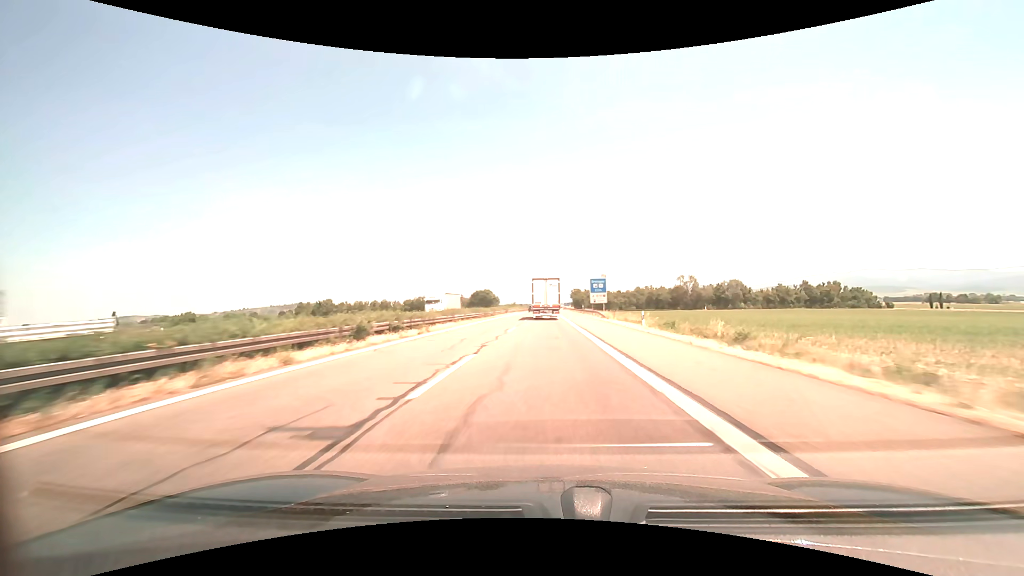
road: motorway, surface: asphalt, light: Day
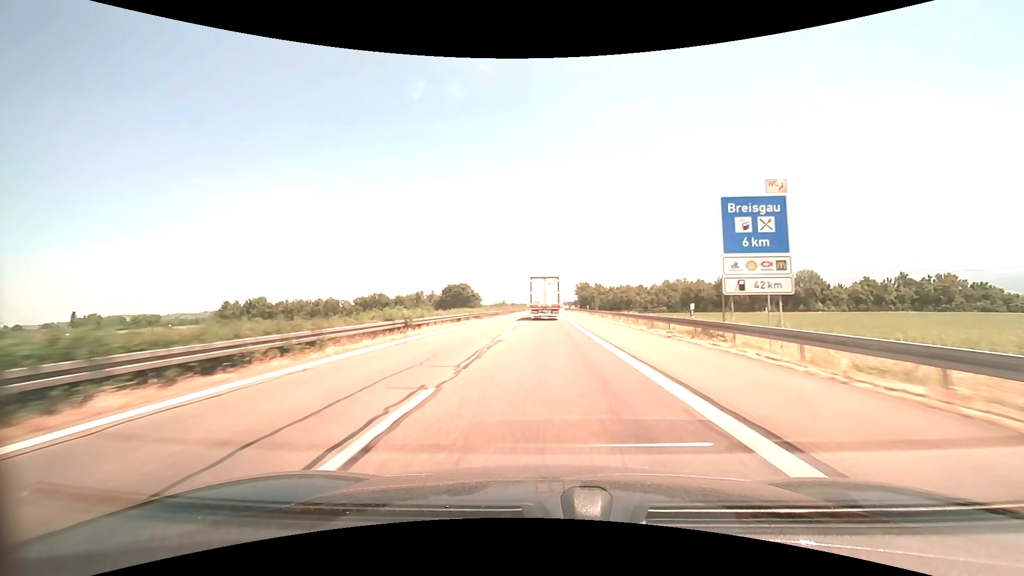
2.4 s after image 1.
(+0.1, +59.3) m; 0°
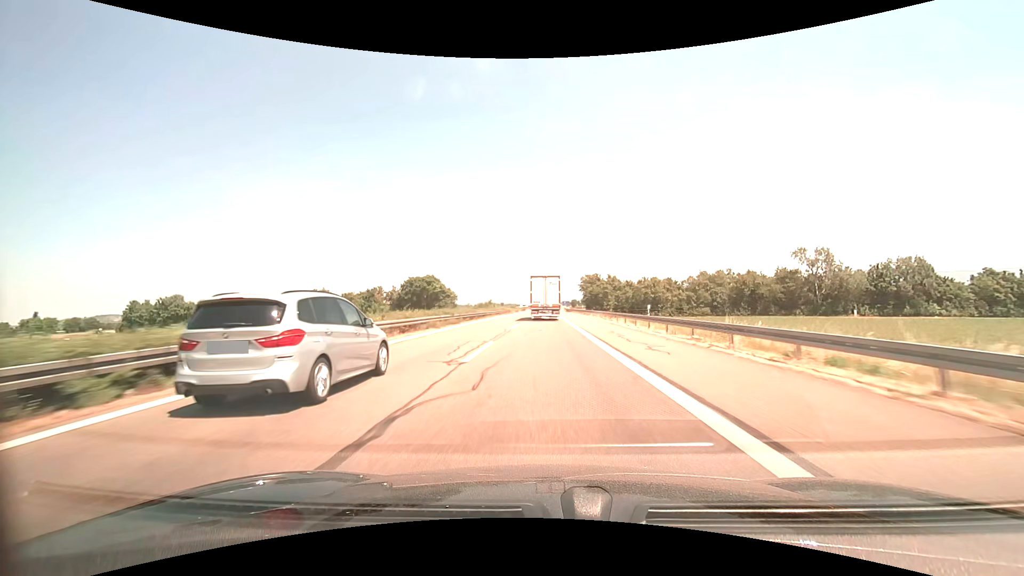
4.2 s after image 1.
(+0.2, +44.2) m; +1°
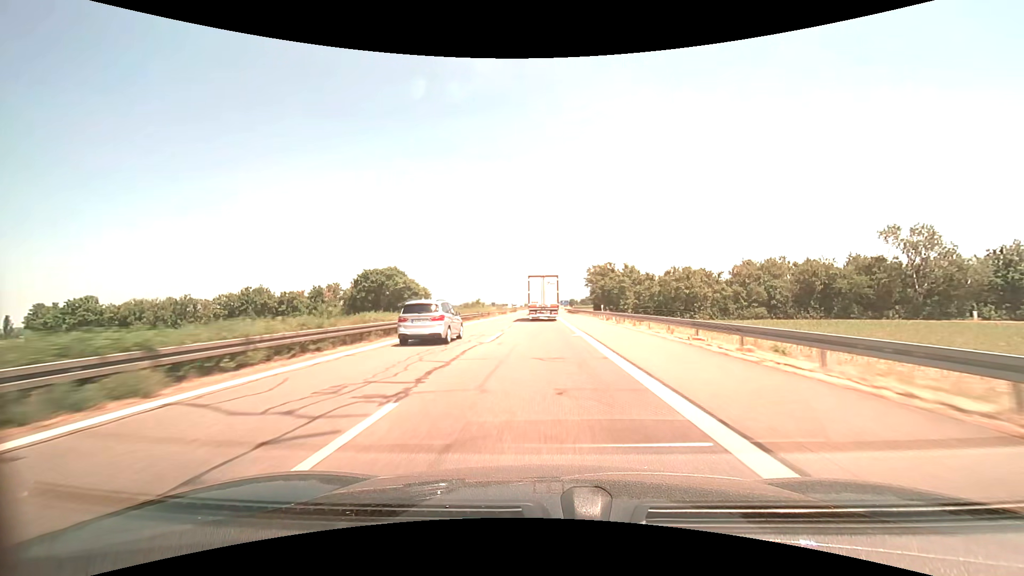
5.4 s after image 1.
(+0.1, +29.4) m; 0°
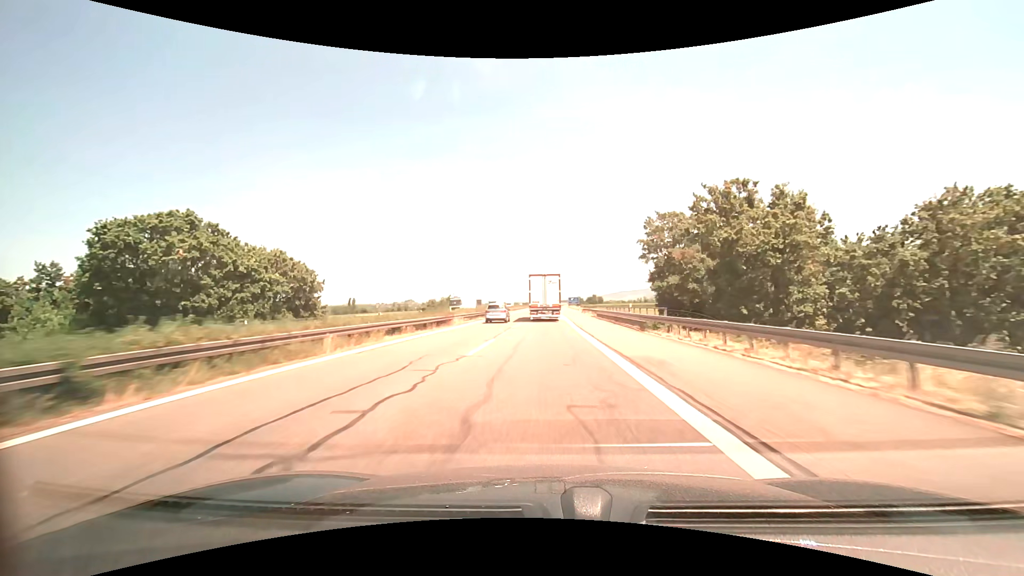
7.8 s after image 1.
(-0.2, +58.1) m; 0°
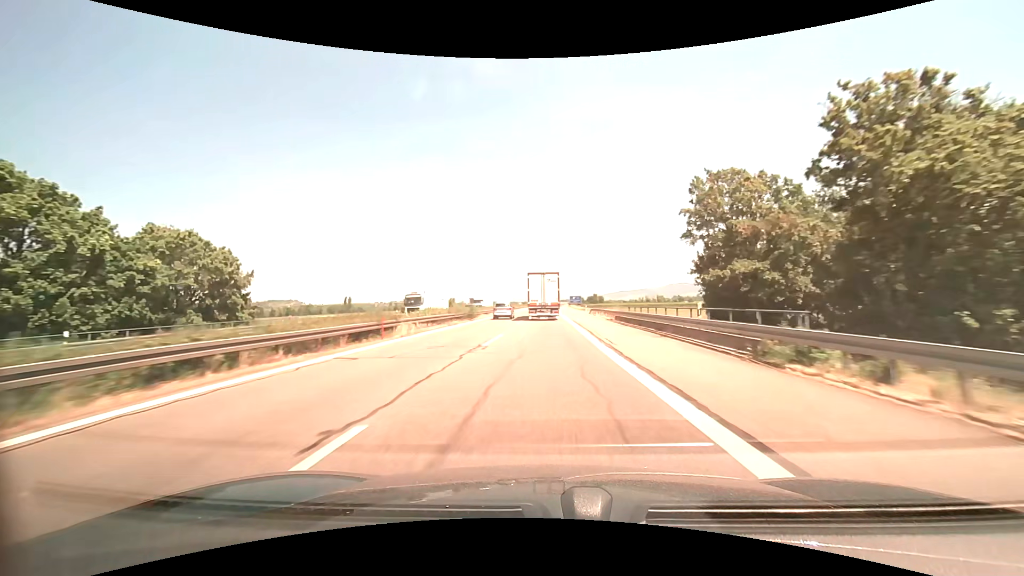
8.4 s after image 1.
(0.0, +14.4) m; 0°
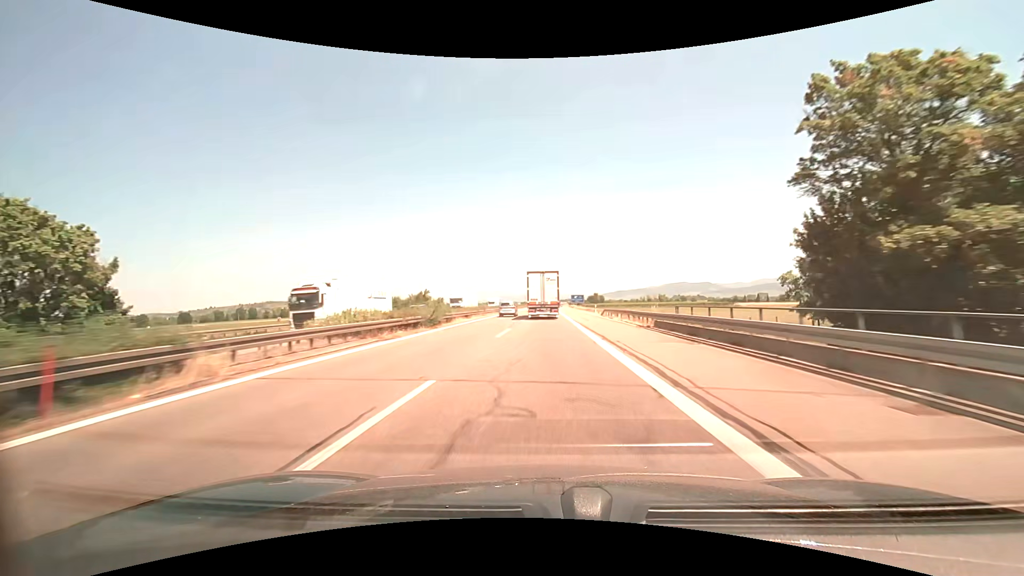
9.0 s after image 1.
(0.0, +14.3) m; 0°
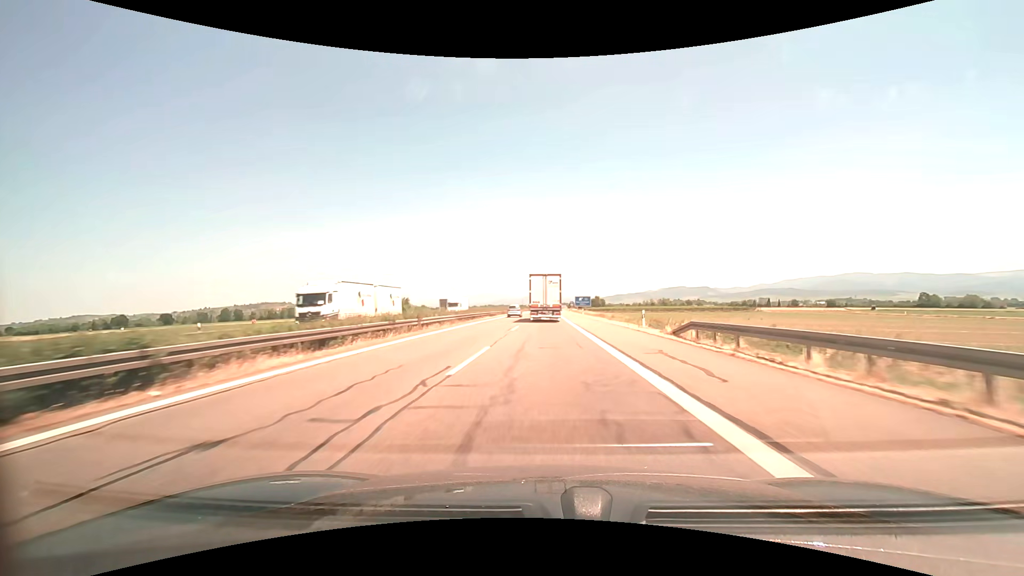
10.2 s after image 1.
(-0.1, +28.6) m; 0°
(0, +10) (0, +20) (0, +30) (0, +40) (0, +50) (0, +60) (0, +70) (0, +80) (0, +90) (+1, +100) m
